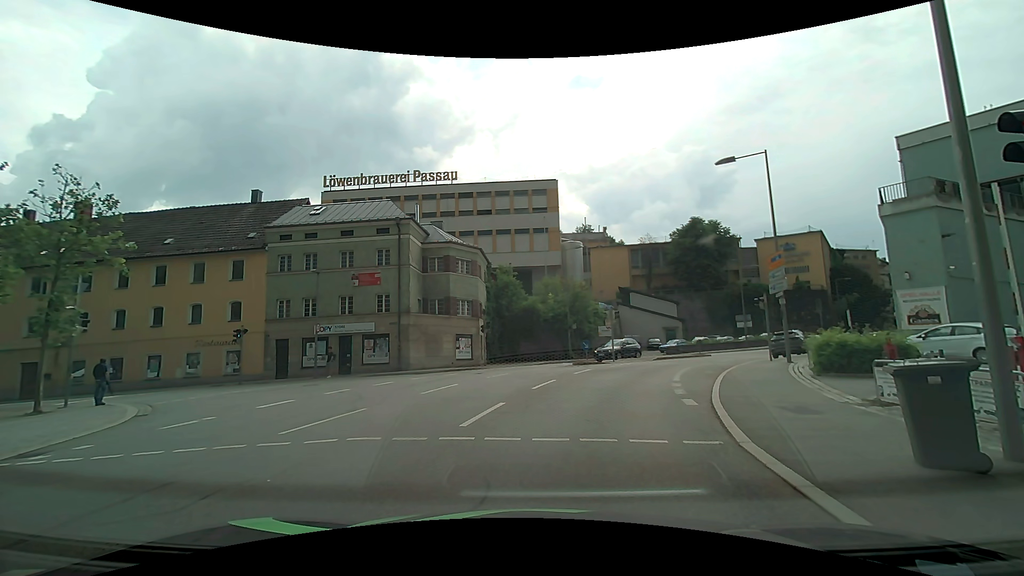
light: Day
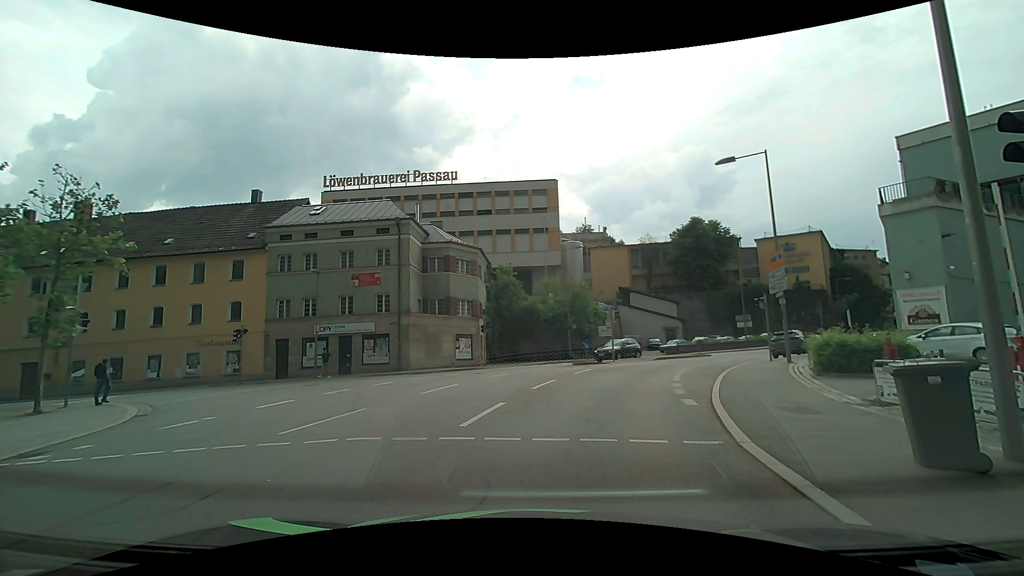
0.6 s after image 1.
(0.0, 0.0) m; 0°
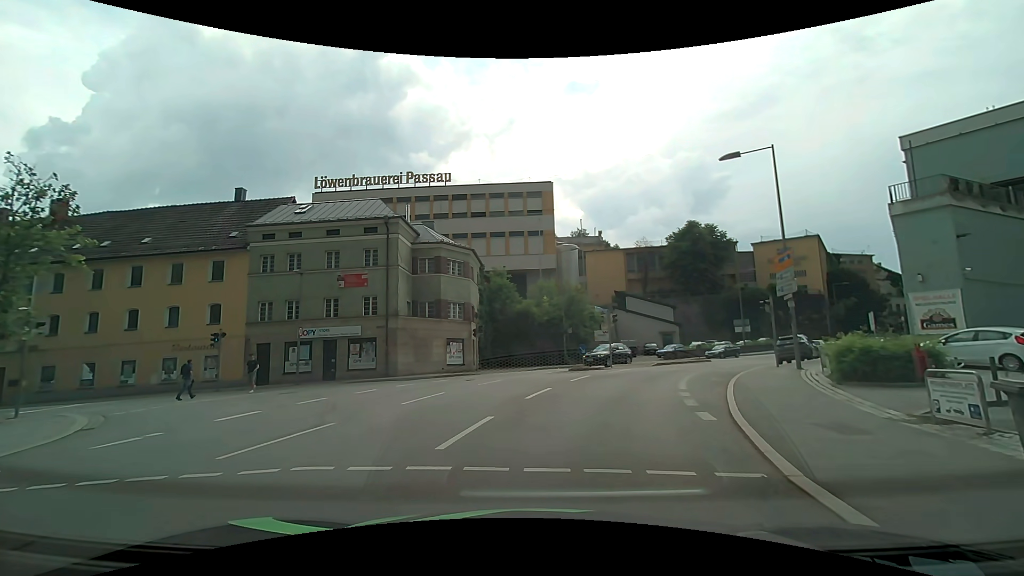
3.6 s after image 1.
(+0.1, +1.7) m; 0°
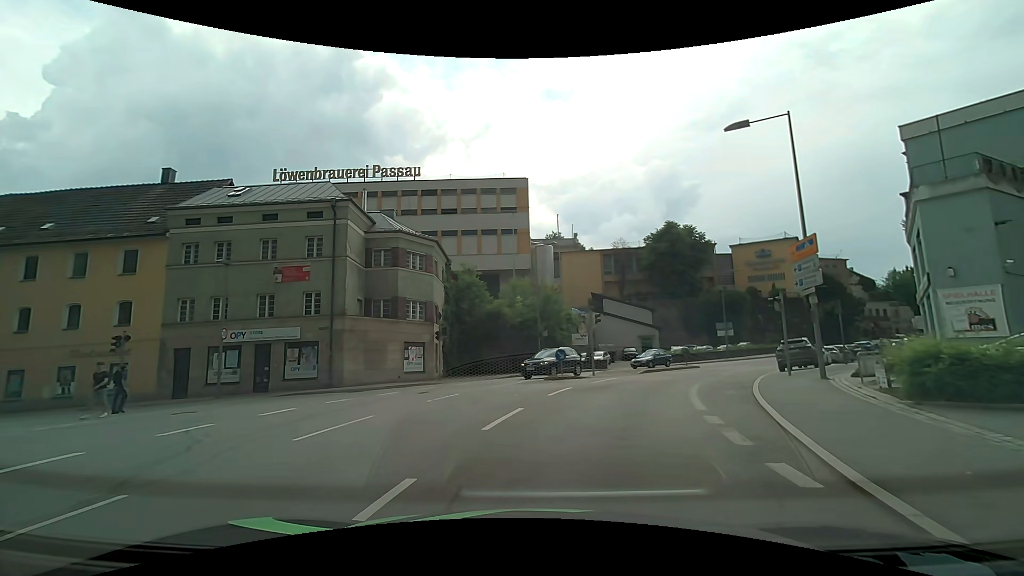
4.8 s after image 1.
(+0.1, +4.6) m; 0°
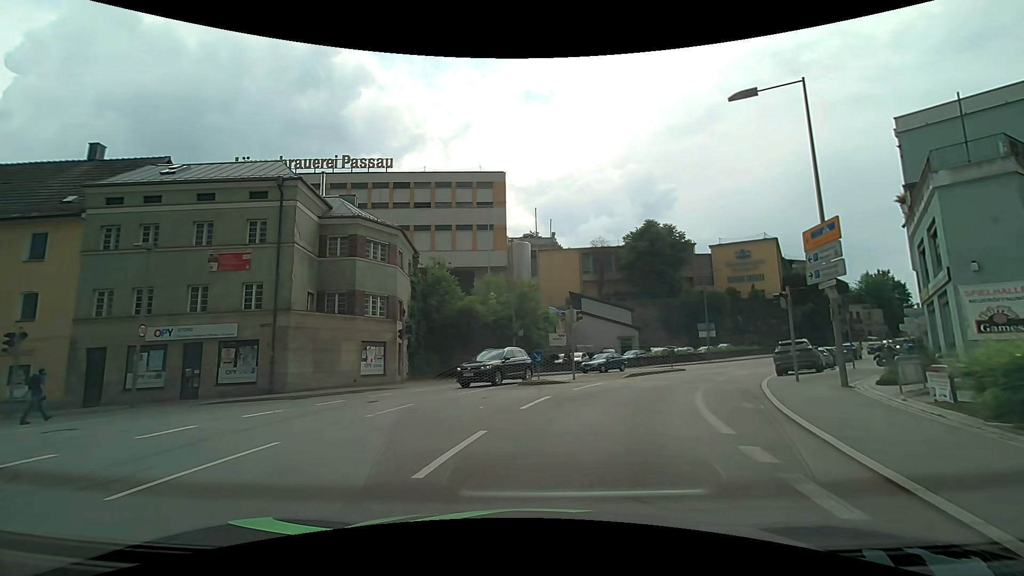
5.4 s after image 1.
(+0.2, +3.2) m; +5°
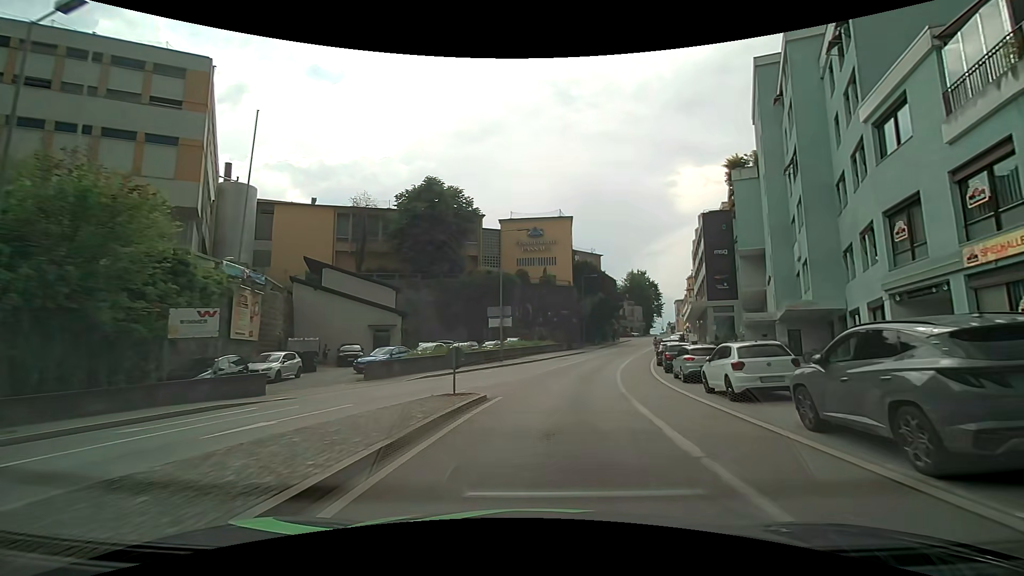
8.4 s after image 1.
(+4.7, +22.3) m; +25°
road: tertiary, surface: asphalt
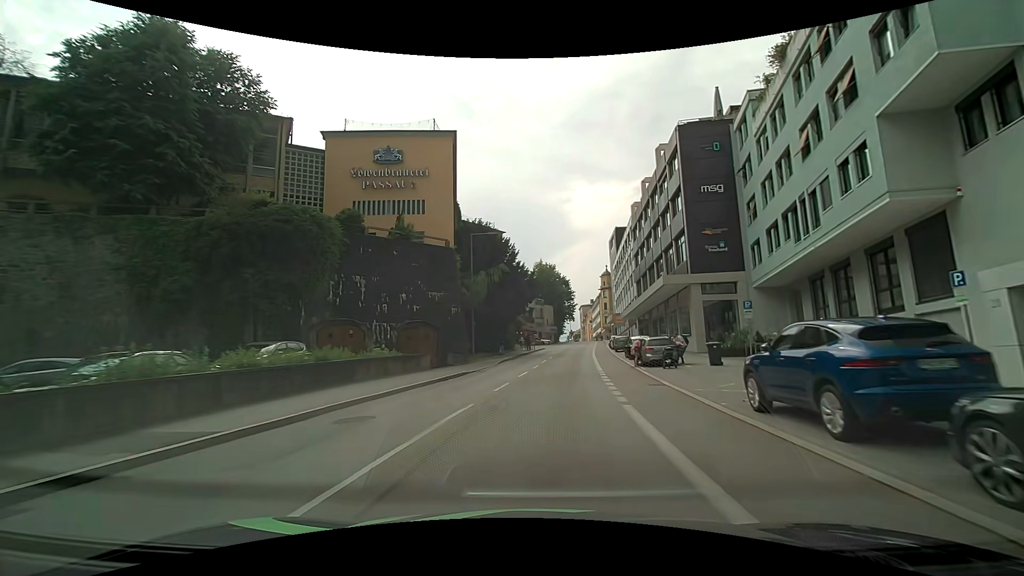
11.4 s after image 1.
(+3.8, +32.3) m; +11°
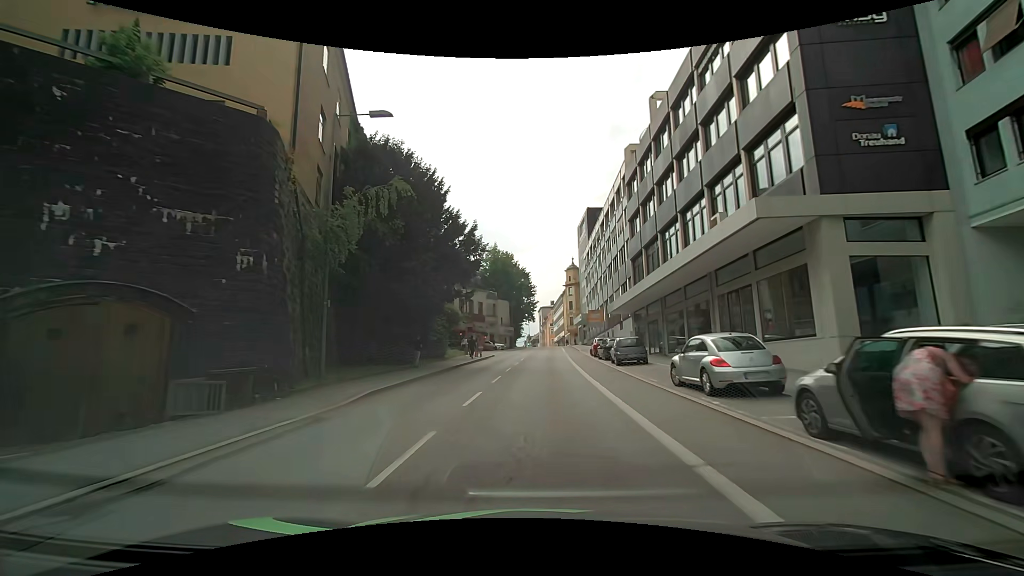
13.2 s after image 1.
(+1.1, +21.5) m; +5°
(0, +10) (0, +20) (+1, +30) (+1, +40) (+1, +50) (+2, +60) (+2, +70) (+3, +80) (+3, +90) (+3, +100) m
